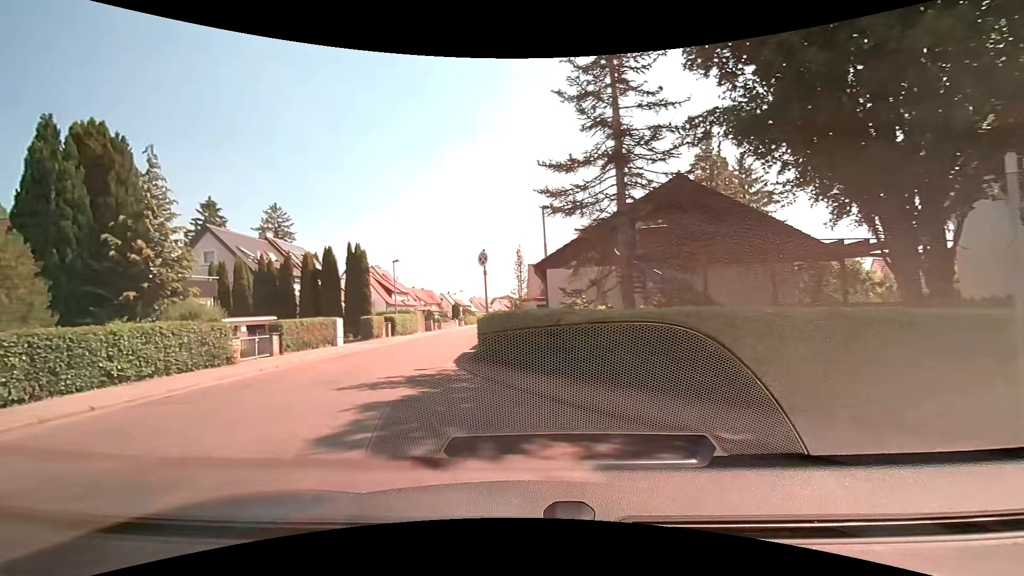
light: Day
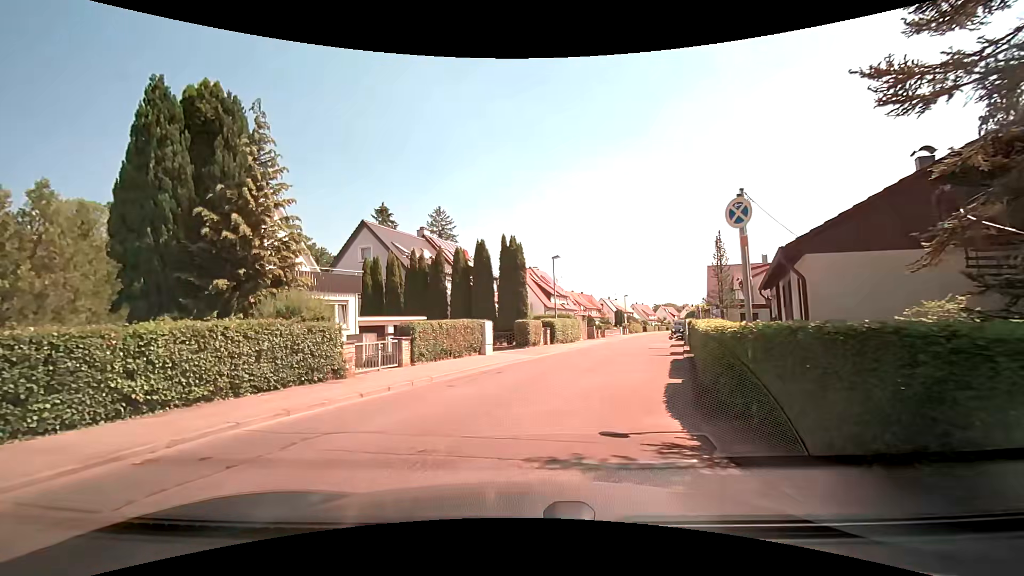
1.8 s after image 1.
(-1.2, +6.5) m; -17°
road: residential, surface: asphalt
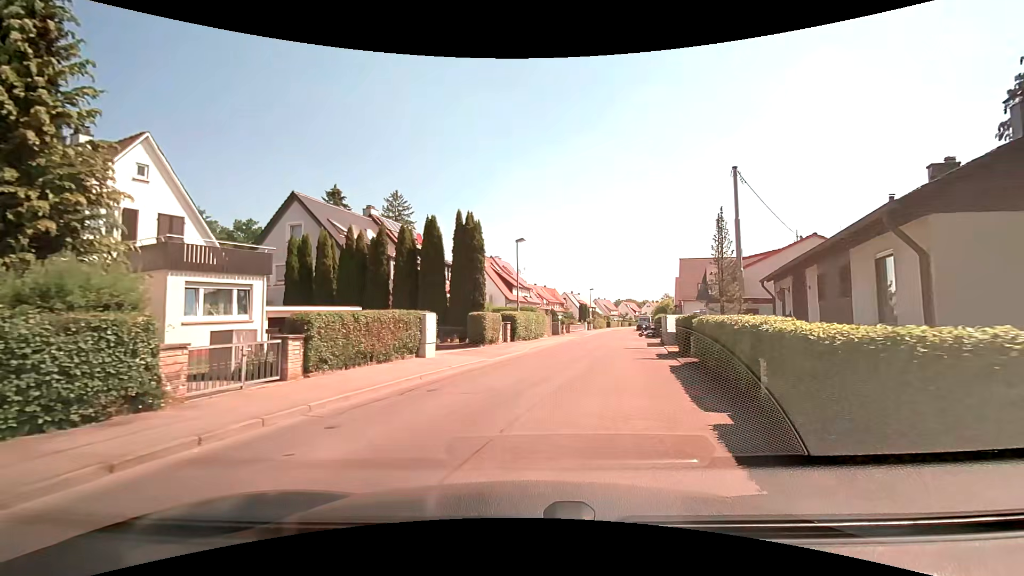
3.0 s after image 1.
(-0.1, +5.1) m; +3°
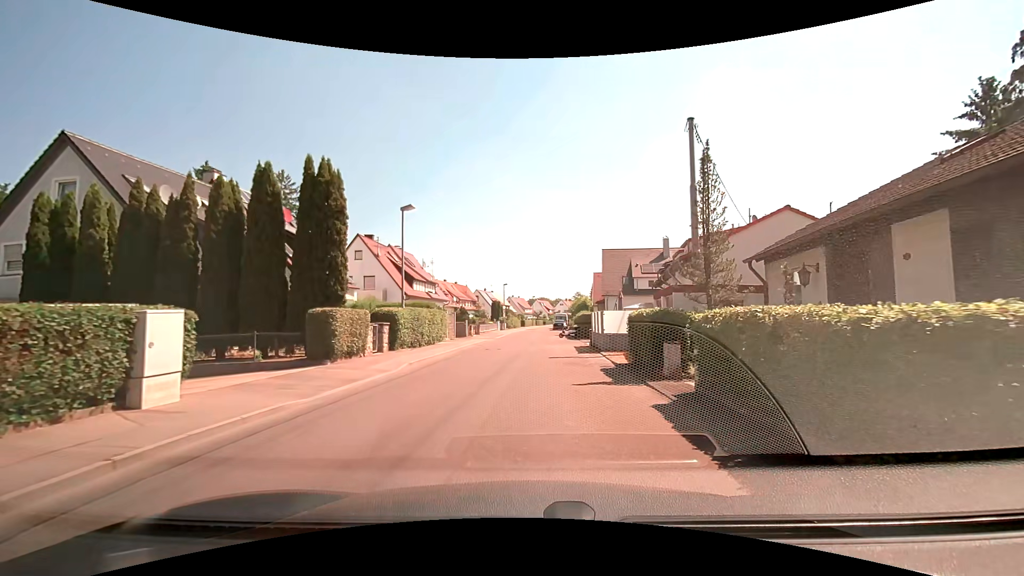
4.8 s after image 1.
(+0.7, +8.3) m; +9°
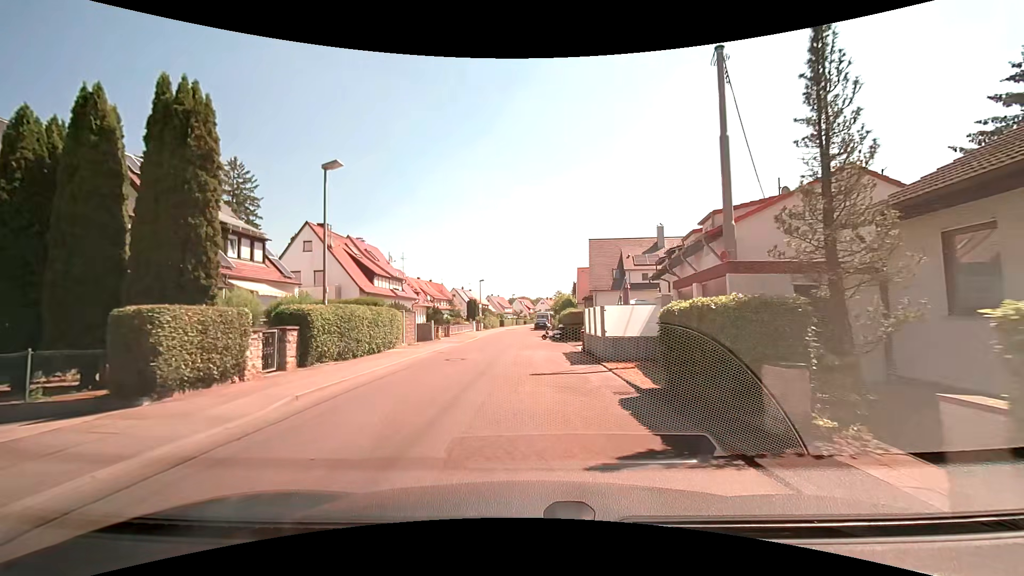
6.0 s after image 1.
(+0.2, +6.0) m; +3°
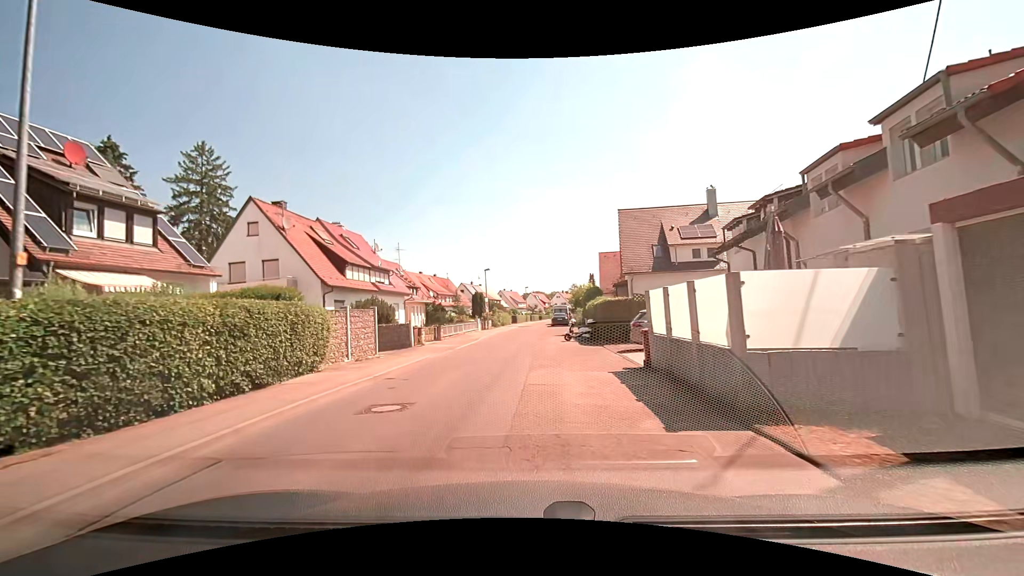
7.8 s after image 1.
(+0.1, +9.6) m; -1°
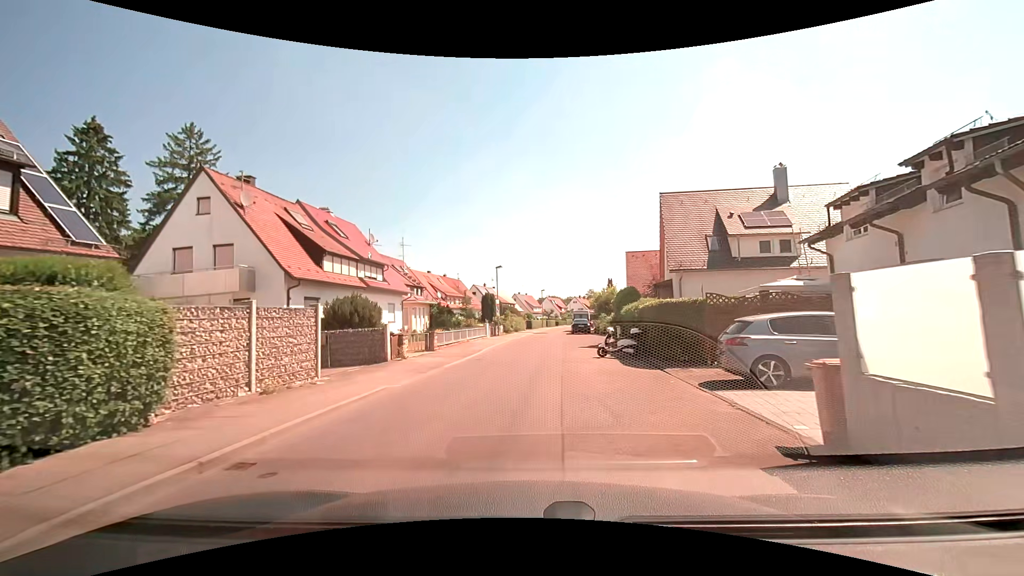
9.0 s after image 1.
(-0.2, +6.6) m; -3°
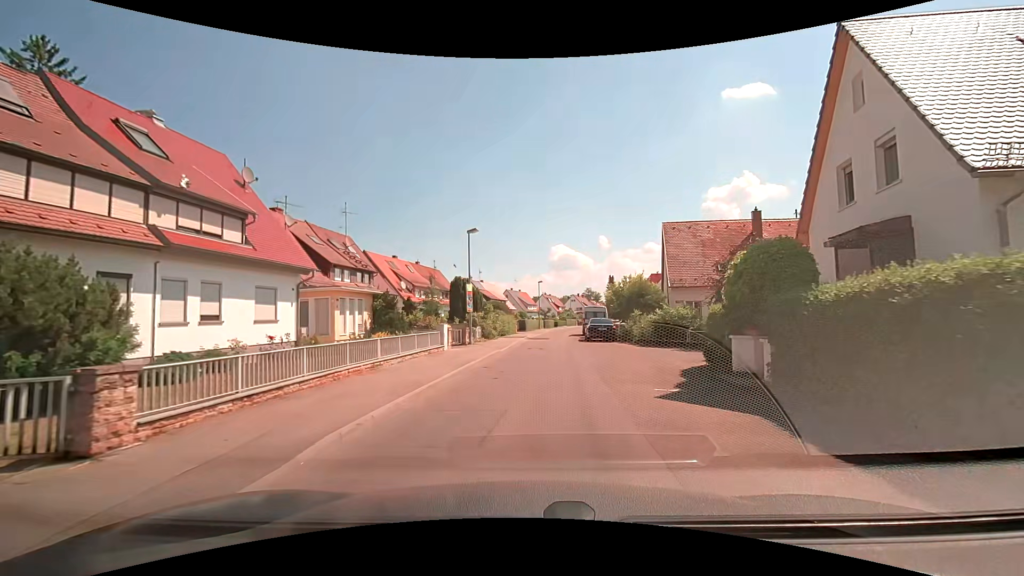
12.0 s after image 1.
(+0.4, +17.3) m; +2°
